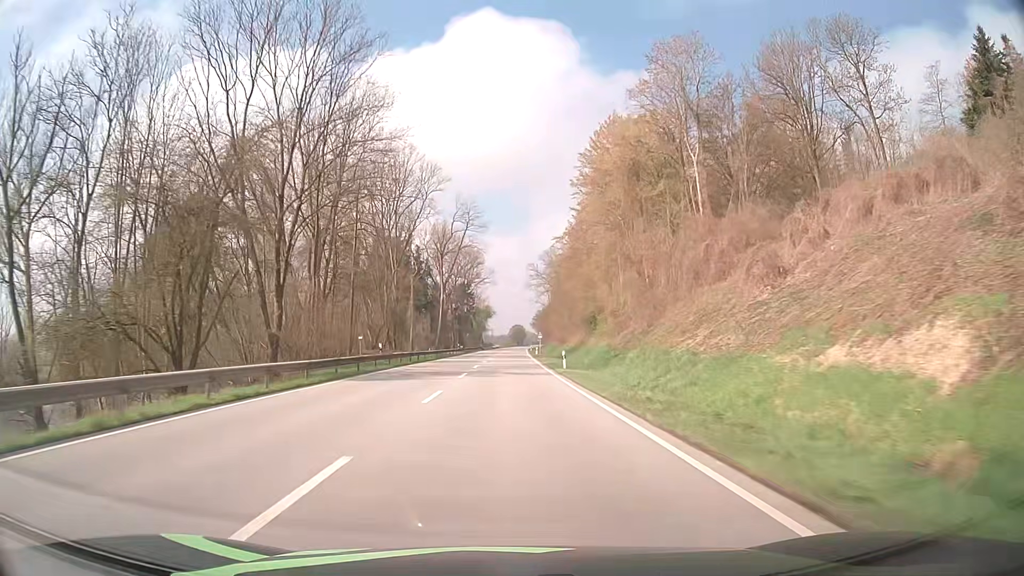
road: primary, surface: asphalt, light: Day
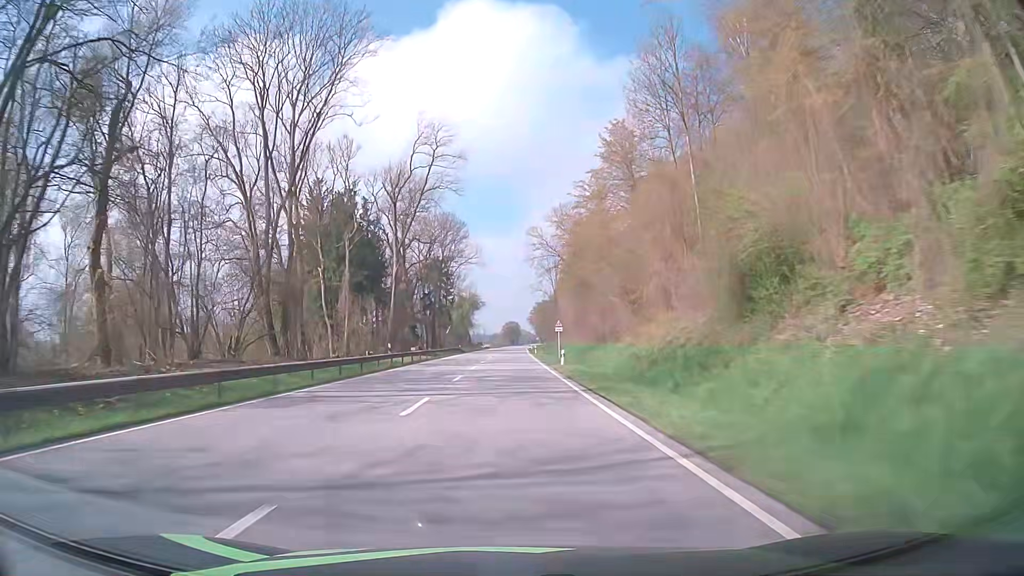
(+0.2, +47.5) m; 0°
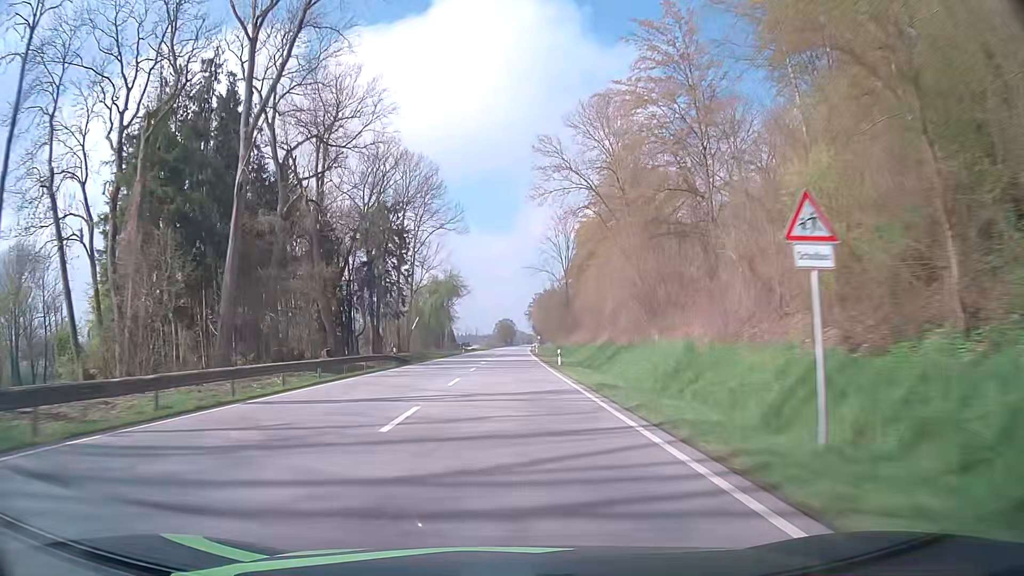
(+0.3, +47.5) m; 0°
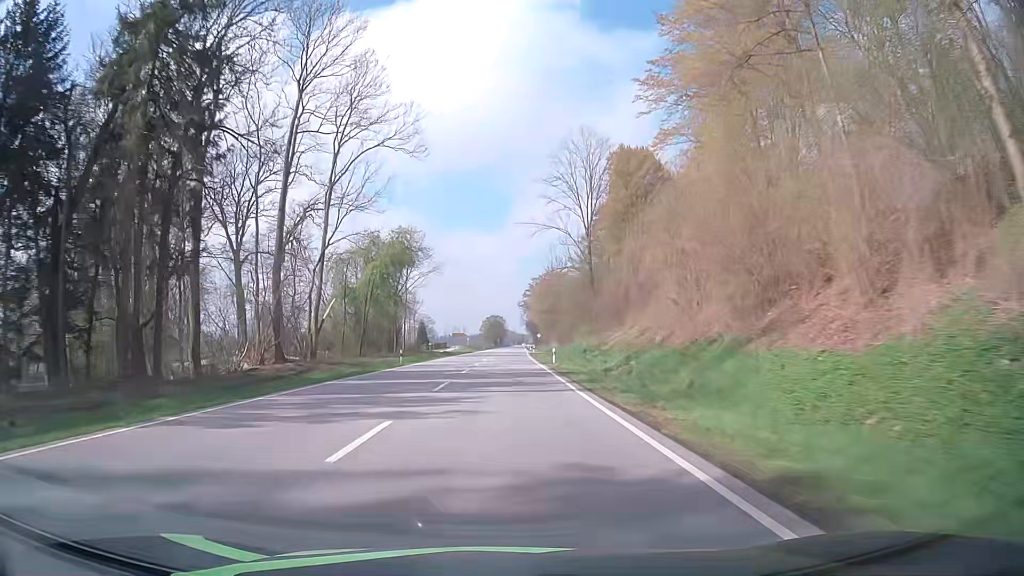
(+0.5, +47.6) m; +1°
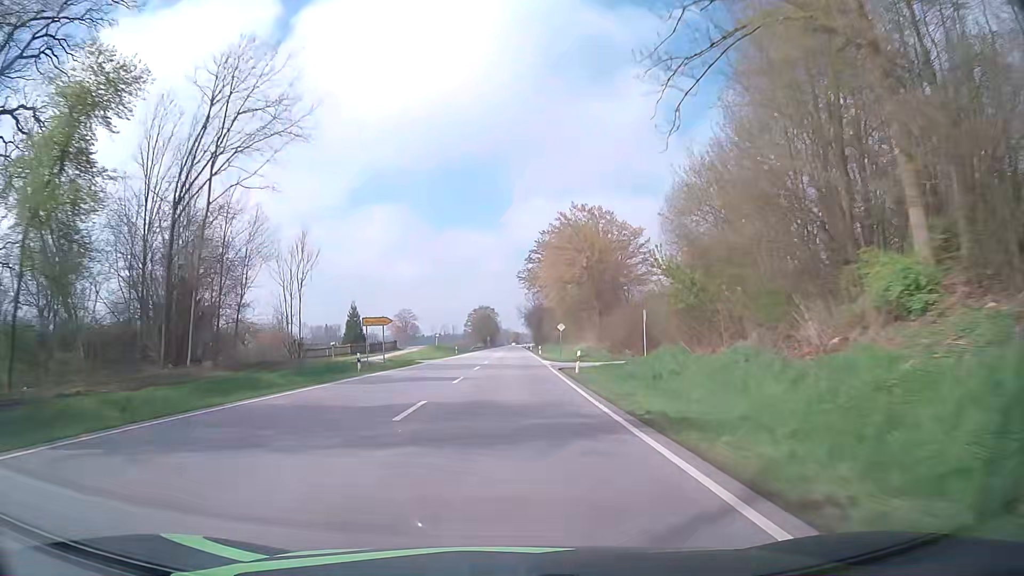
(+0.4, +63.4) m; 0°
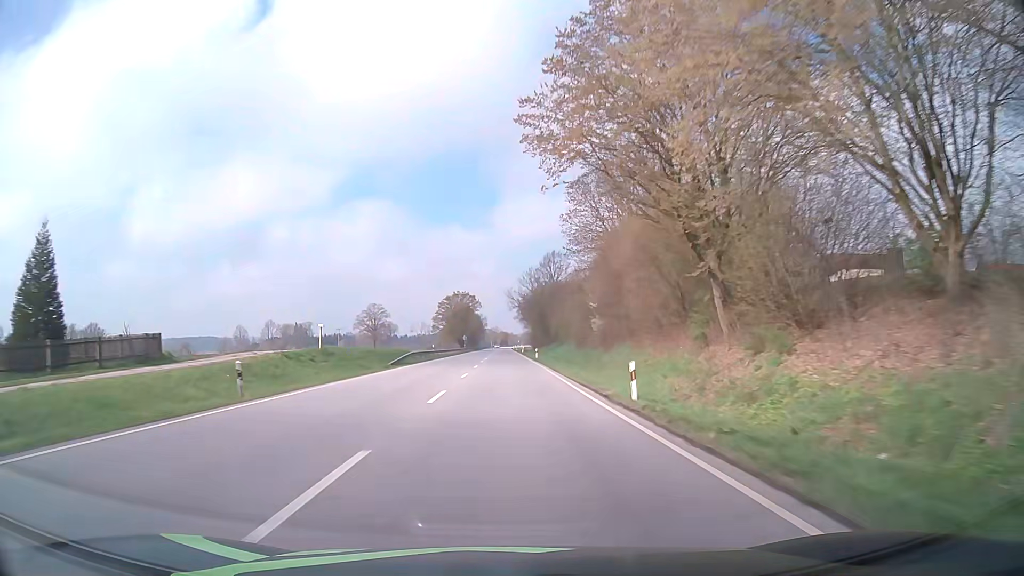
(+0.7, +63.4) m; +1°
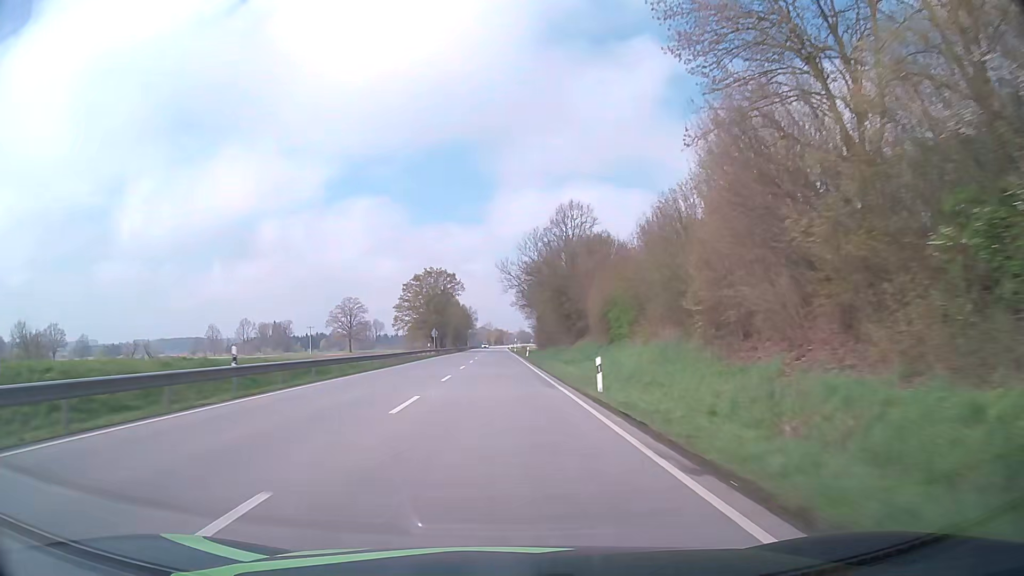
(+0.2, +47.5) m; 0°
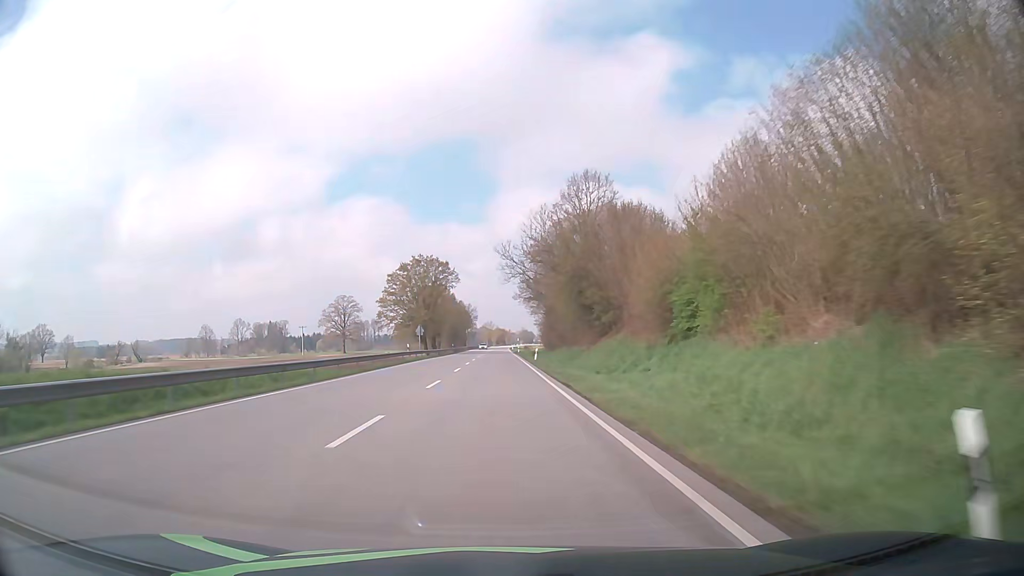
(0.0, +15.8) m; 0°
(0, +10) (0, +20) (0, +30) (0, +40) (0, +50) (-1, +60) (-1, +70) (-1, +80) (-1, +90) (-1, +100) m
